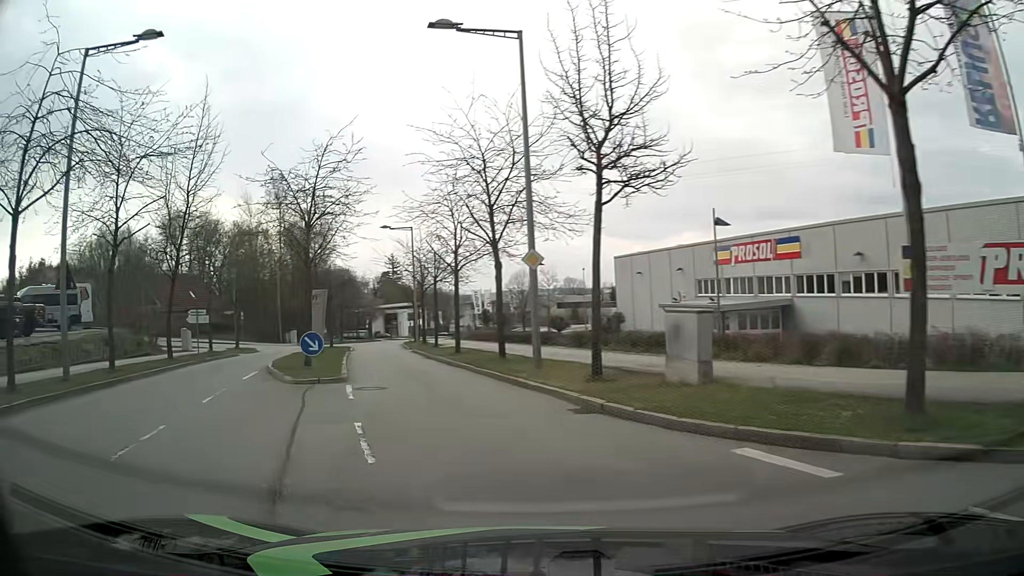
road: residential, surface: asphalt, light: Day
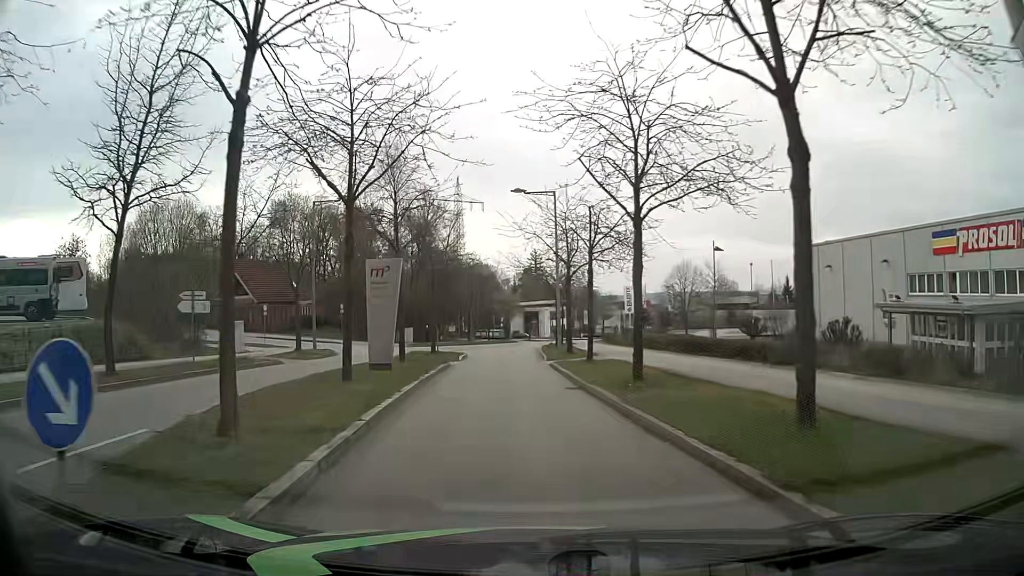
(-1.7, +14.0) m; -11°
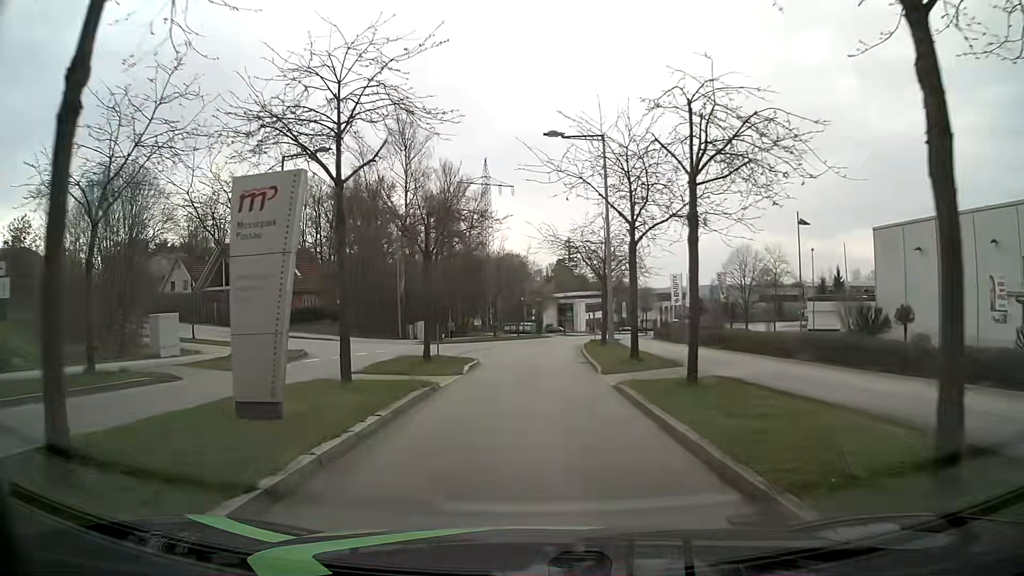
(-0.2, +10.5) m; -2°
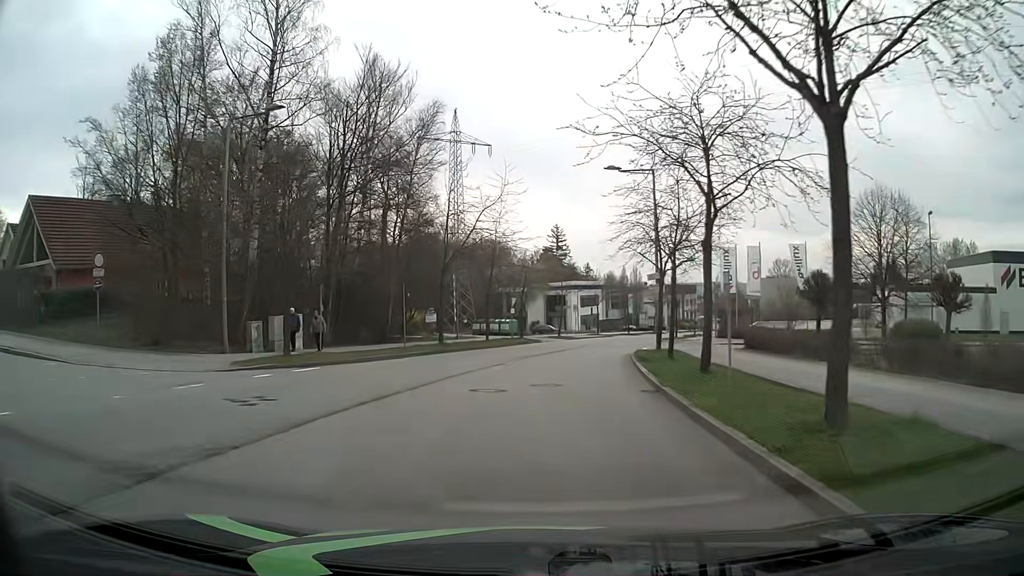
(+0.3, +29.2) m; +1°
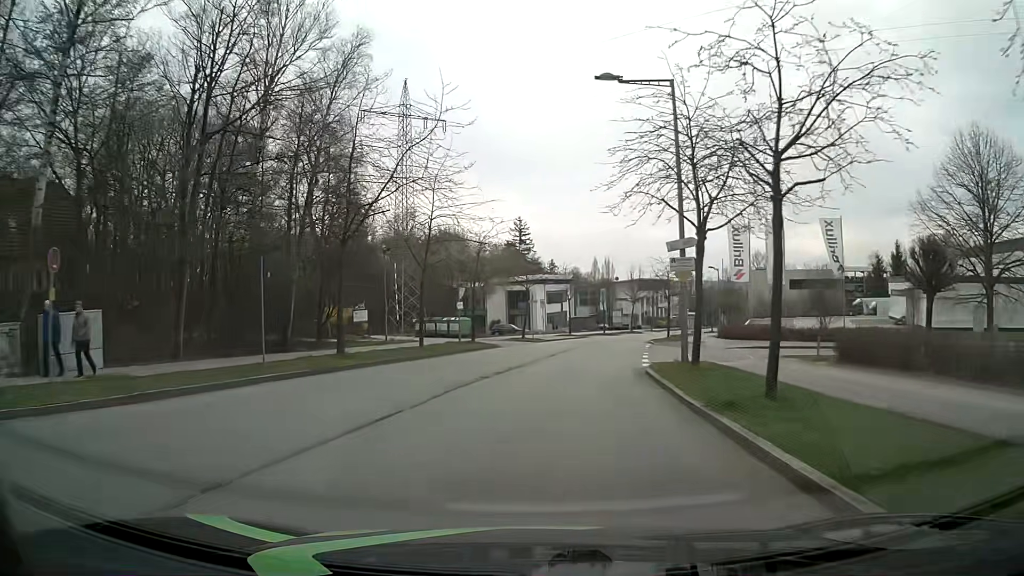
(+0.4, +12.8) m; +3°
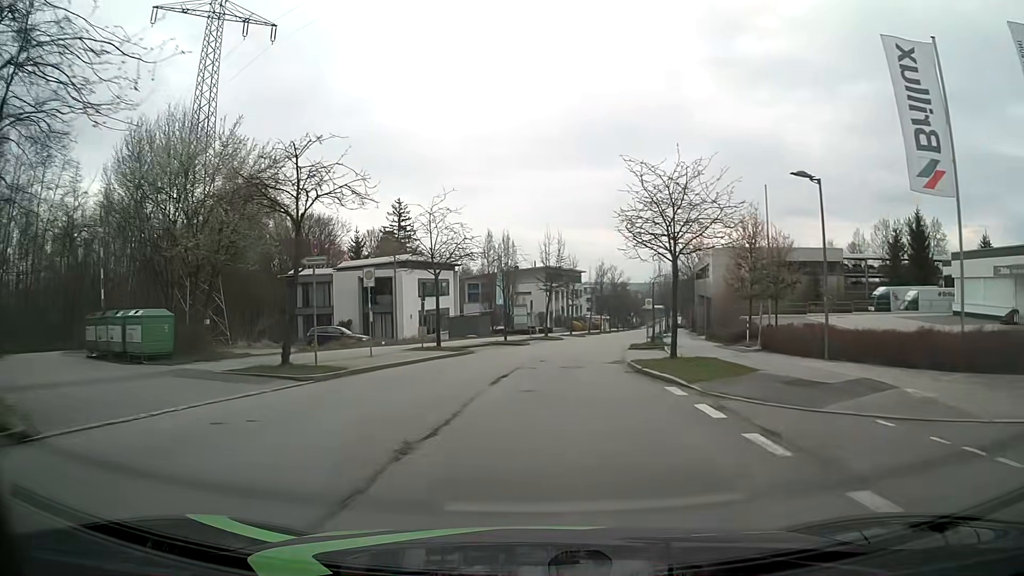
(+2.9, +32.0) m; +9°
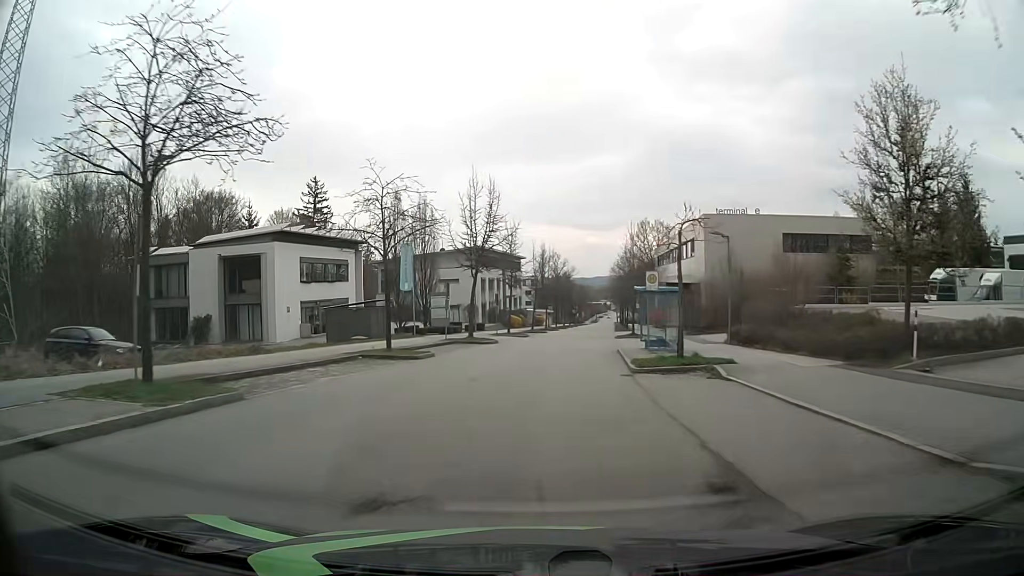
(+1.0, +20.0) m; +6°
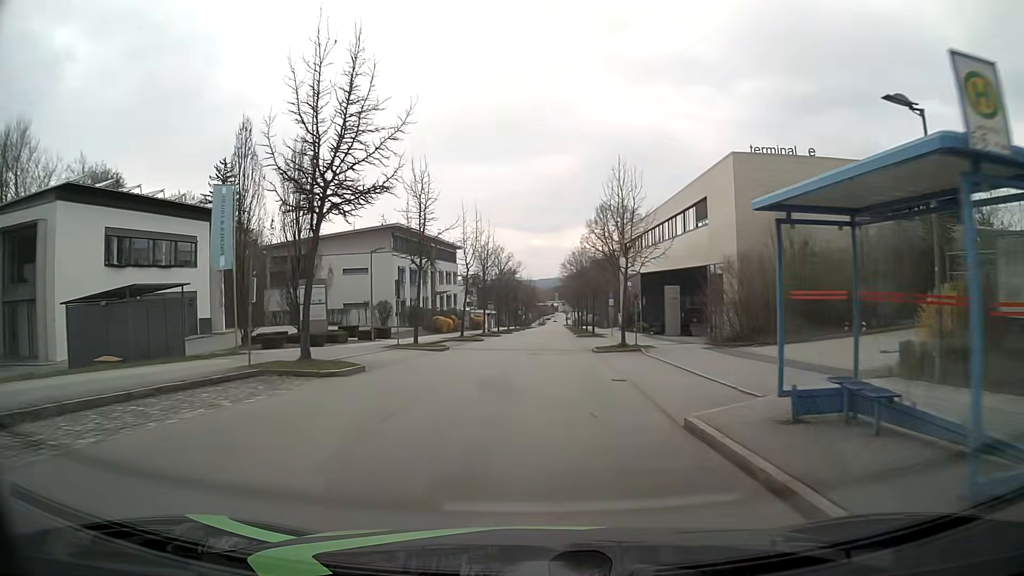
(+0.8, +20.4) m; +4°
(0, +10) (0, +20) (+1, +30) (+1, +40) (+1, +50) (+2, +60) (+2, +70) (+3, +80) (+3, +90) (+4, +100) m
